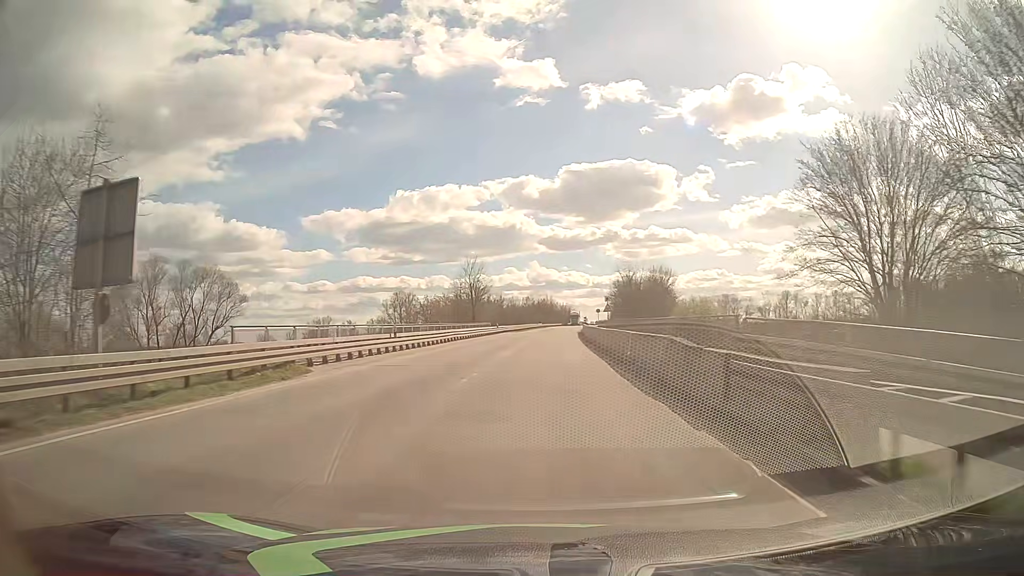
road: primary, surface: asphalt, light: Day
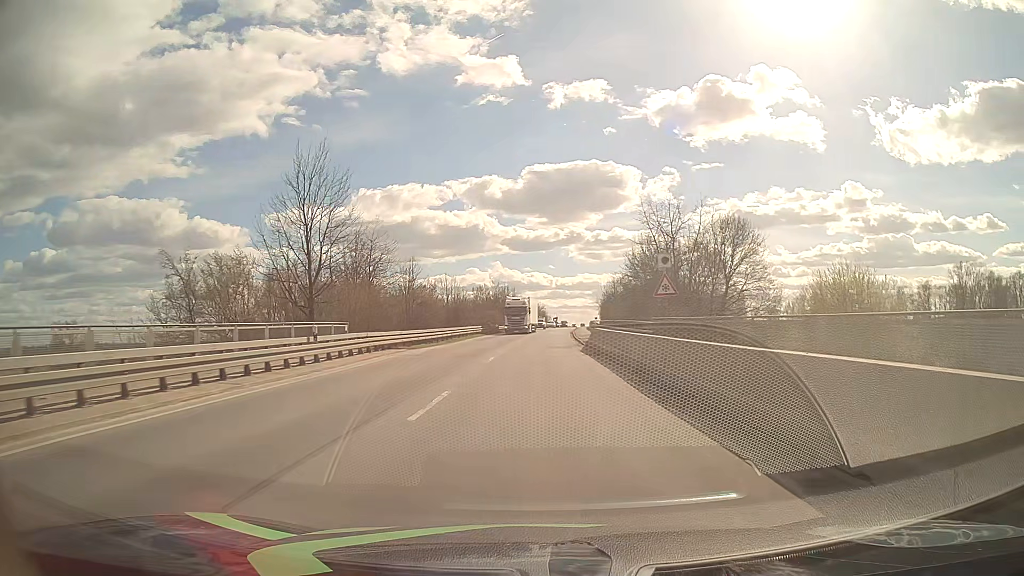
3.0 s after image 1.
(+1.4, +53.6) m; +3°
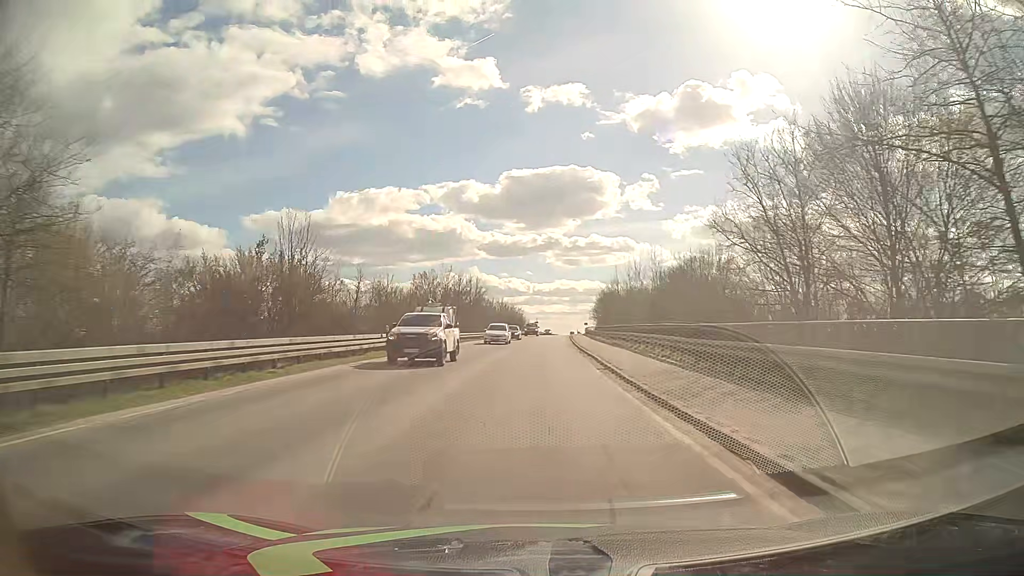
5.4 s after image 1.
(+0.8, +42.9) m; +2°
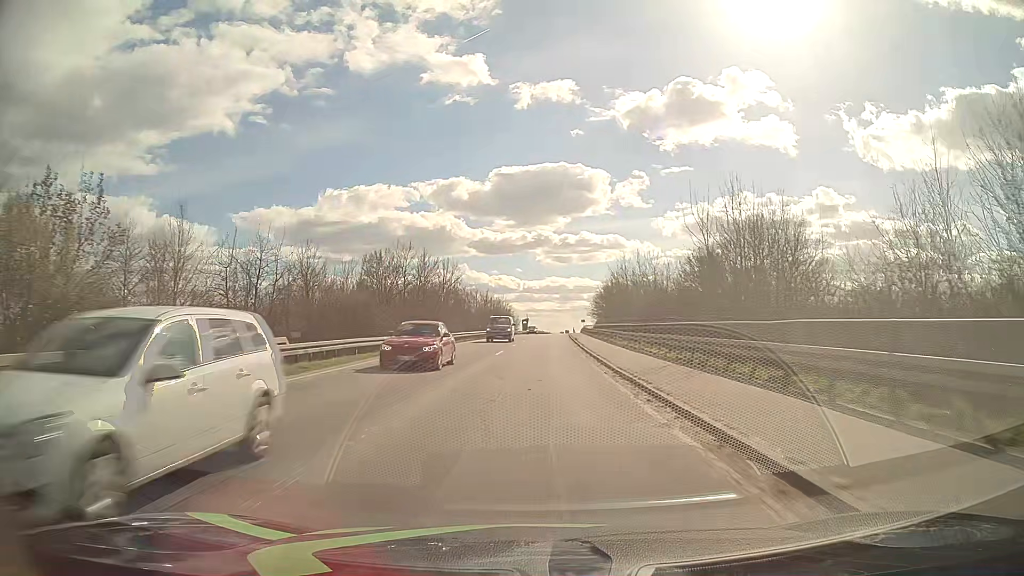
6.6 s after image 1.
(+0.1, +21.5) m; +1°
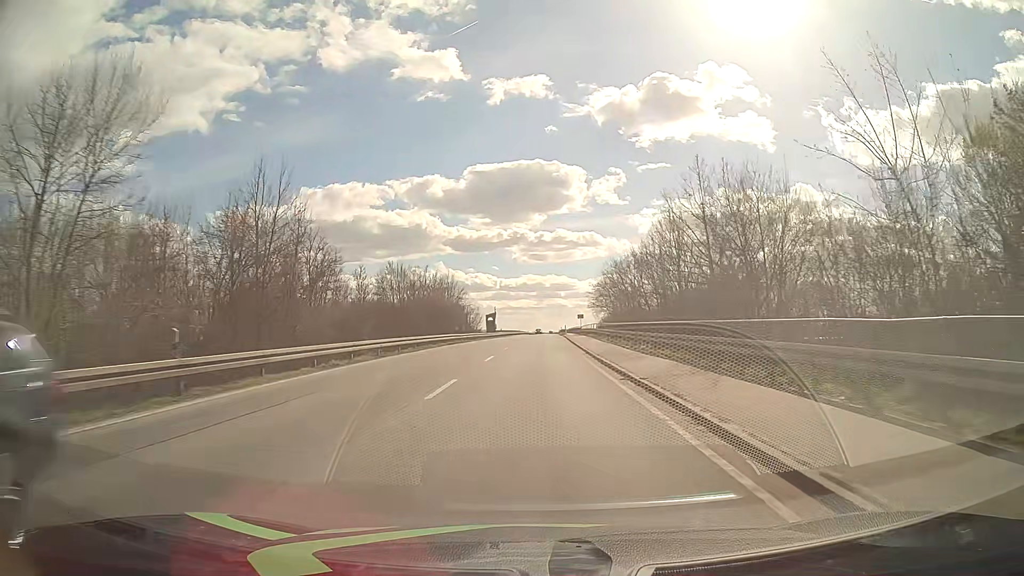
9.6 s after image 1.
(+1.0, +53.7) m; +2°
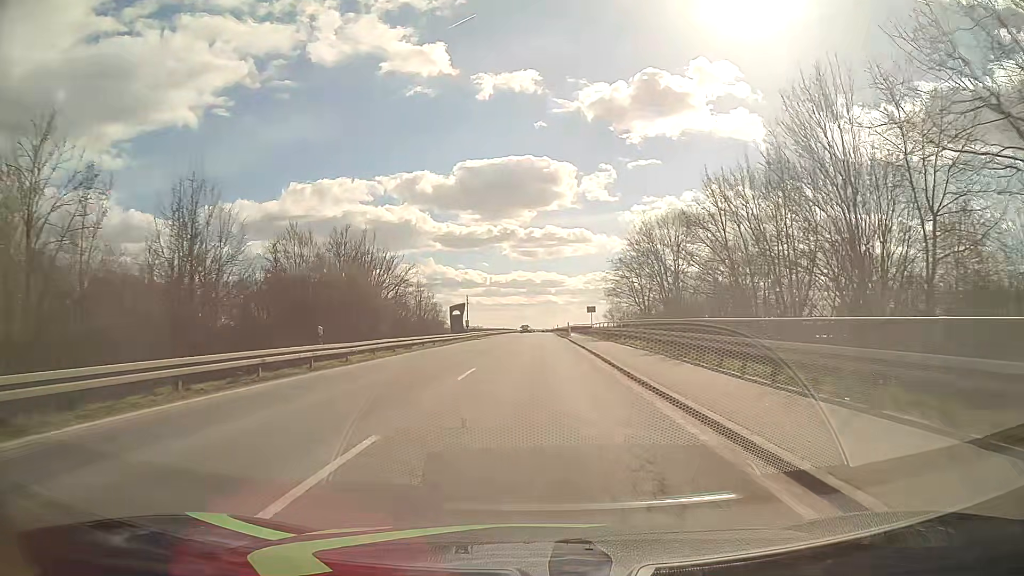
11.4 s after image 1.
(+0.2, +32.3) m; +1°
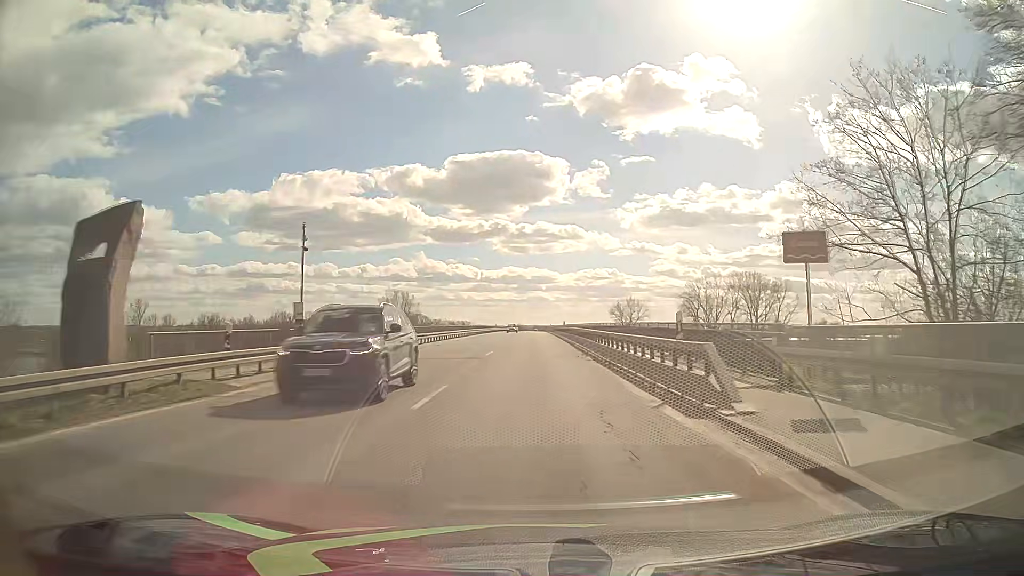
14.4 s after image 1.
(+0.3, +54.1) m; +1°
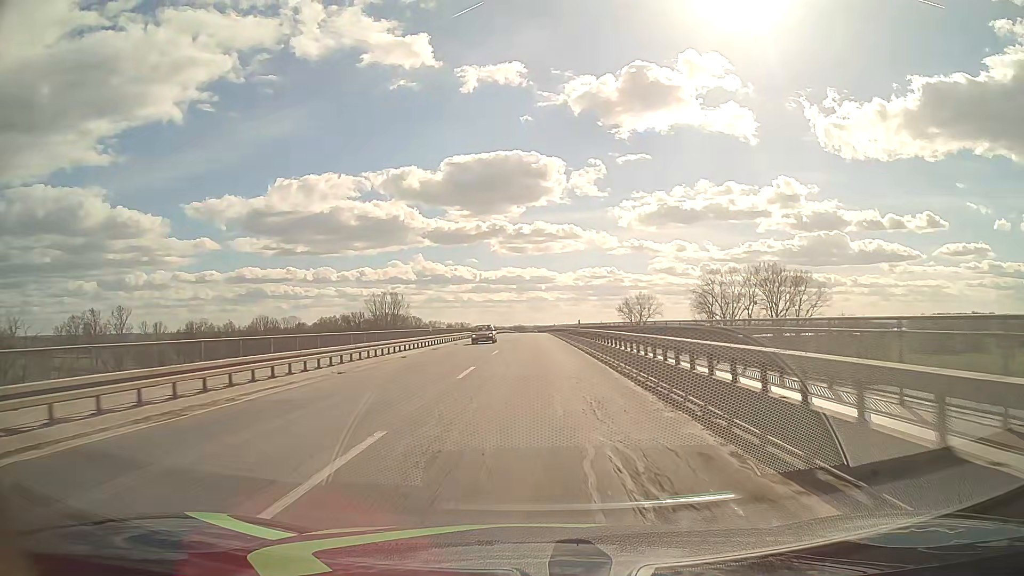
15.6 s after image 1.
(0.0, +21.7) m; 0°
